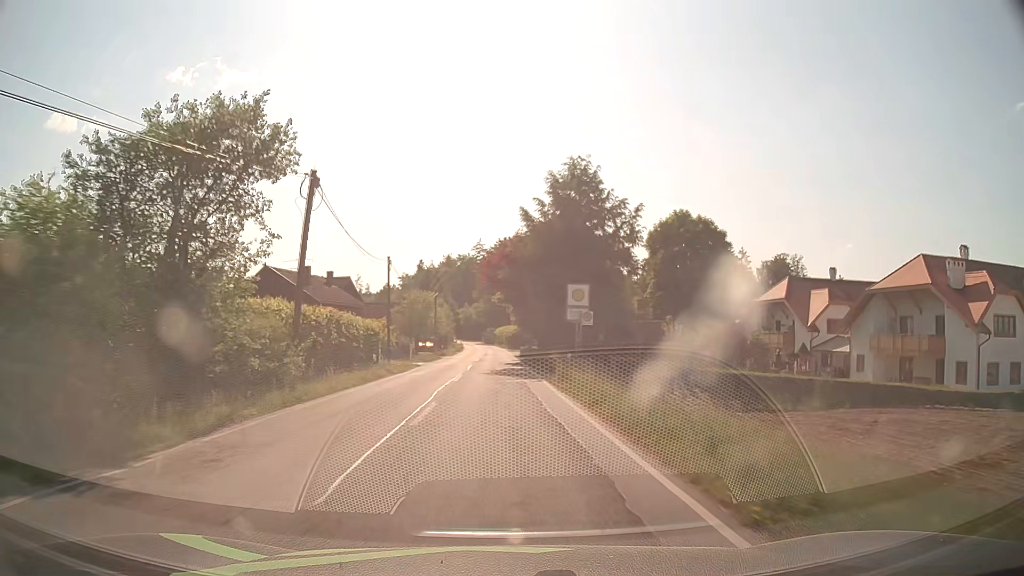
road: tertiary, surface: asphalt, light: Day
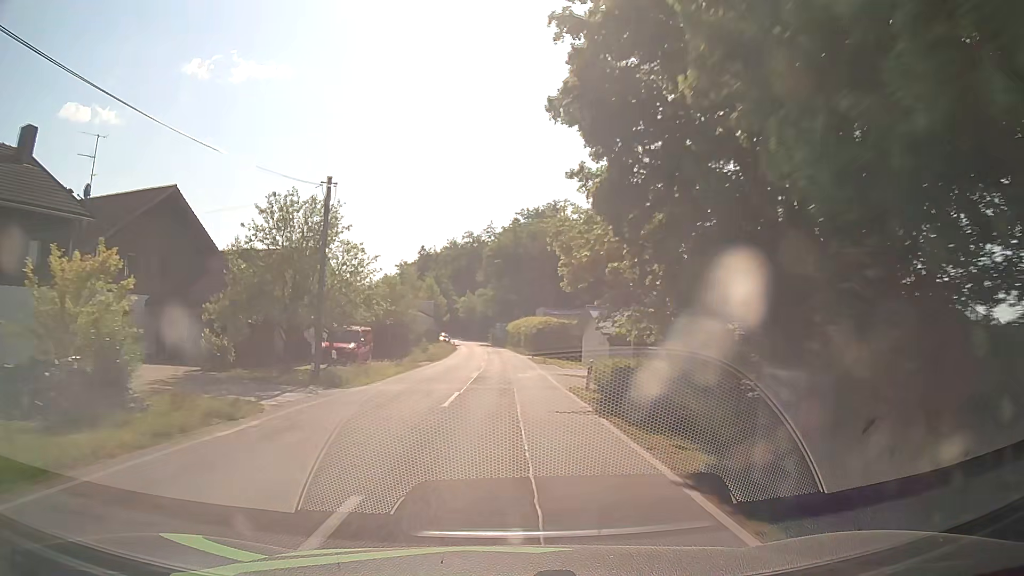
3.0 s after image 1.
(-0.7, +45.7) m; -1°
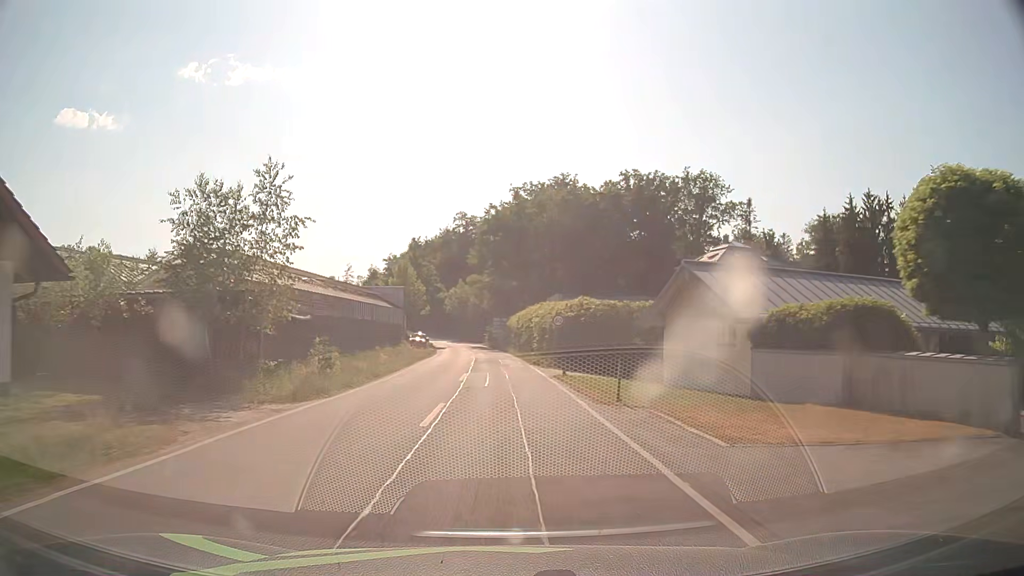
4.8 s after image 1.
(+0.2, +27.3) m; 0°
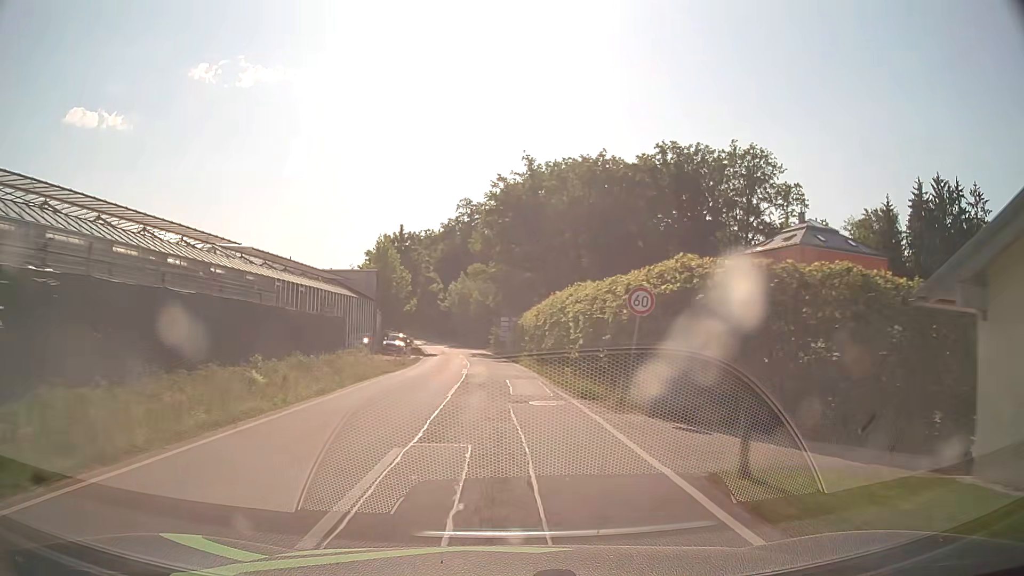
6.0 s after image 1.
(-0.1, +18.2) m; -1°
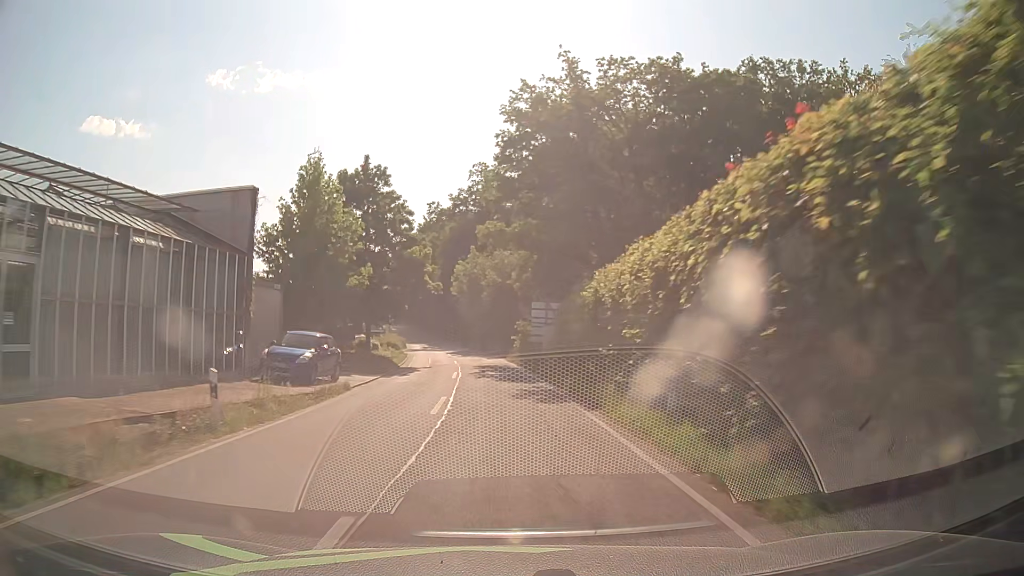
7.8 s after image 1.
(-0.5, +27.2) m; -2°
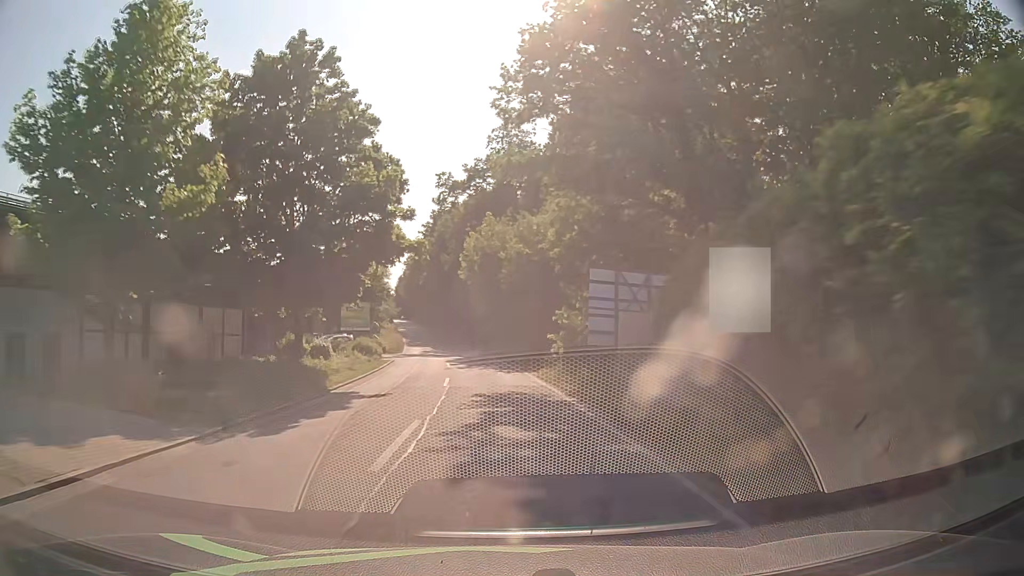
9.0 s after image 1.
(-0.3, +18.1) m; -2°
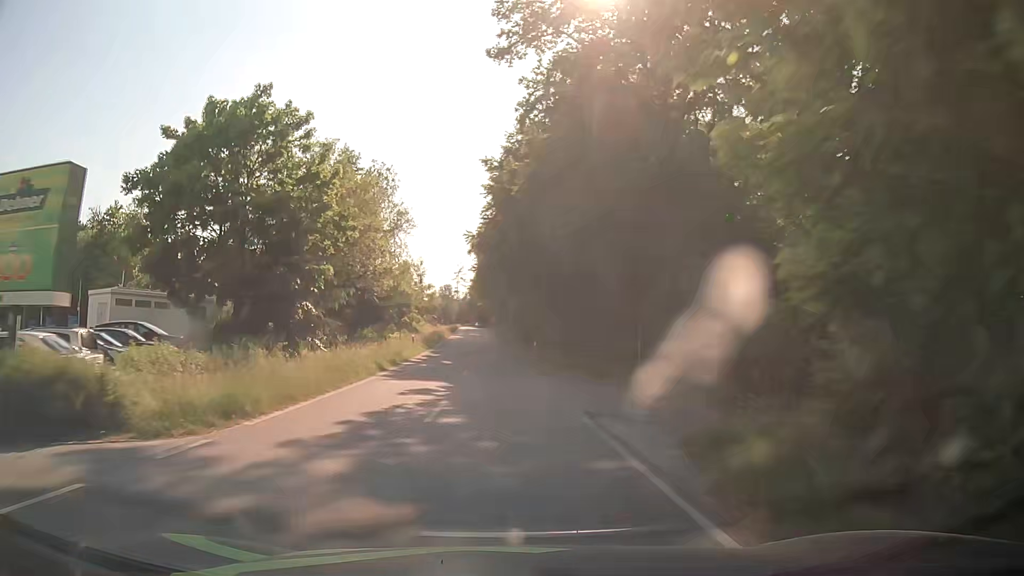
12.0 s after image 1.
(-2.6, +45.1) m; -7°
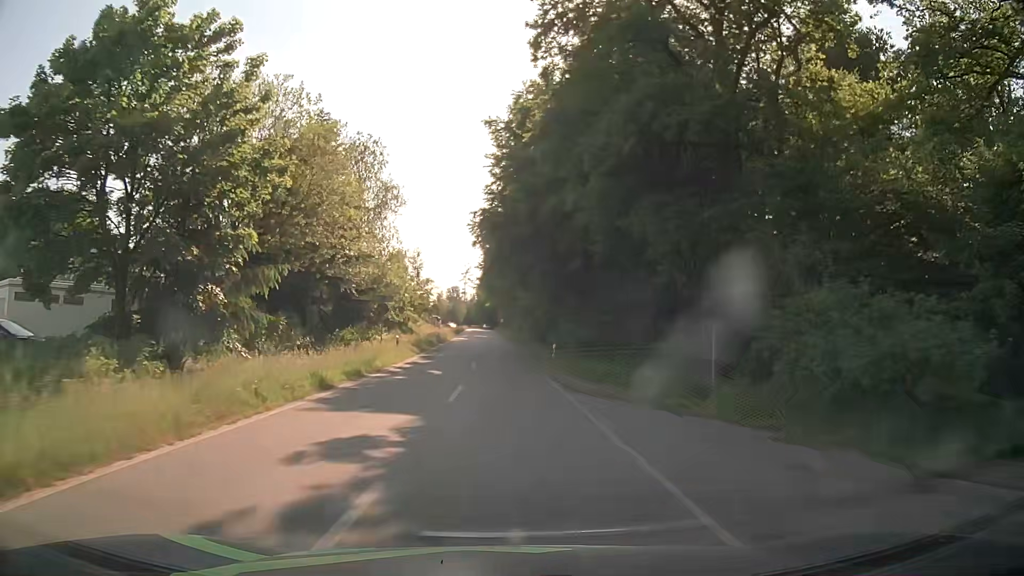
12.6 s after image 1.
(0.0, +9.0) m; 0°
(0, +10) (0, +20) (0, +30) (-1, +40) (-1, +50) (-1, +60) (-2, +70) (-2, +80) (-2, +90) (-3, +100) m
